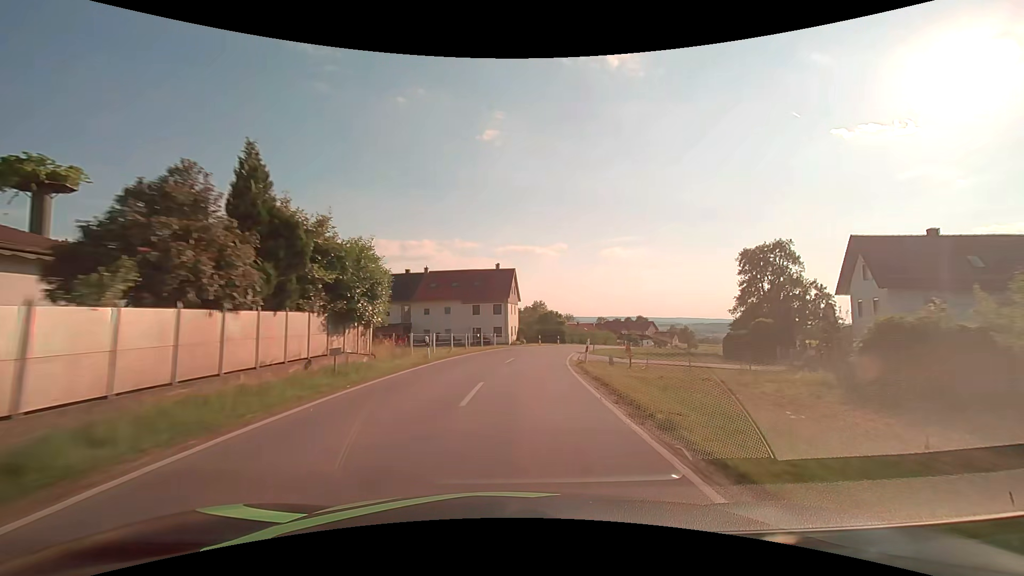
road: secondary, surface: asphalt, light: Day
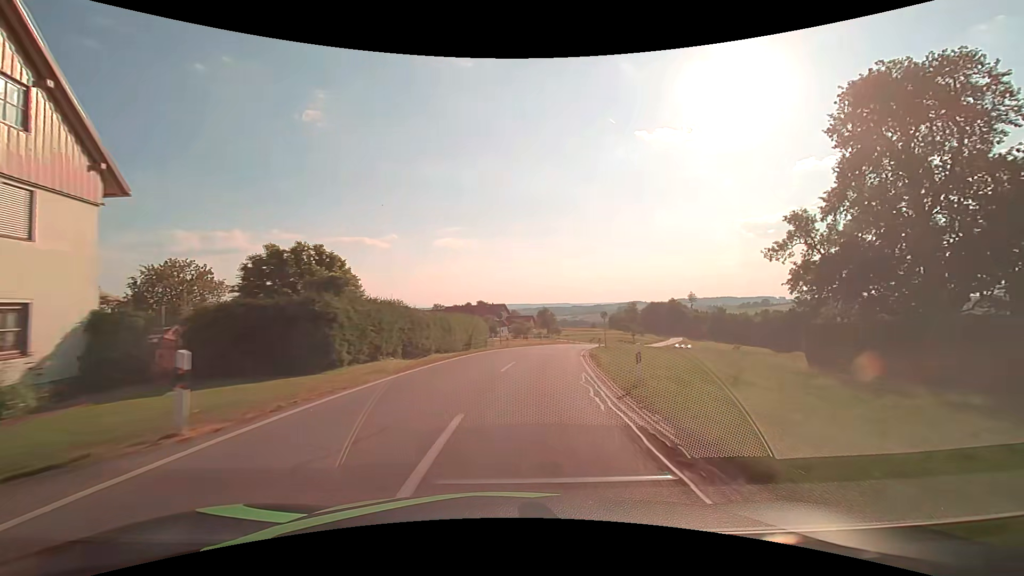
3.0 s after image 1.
(+7.4, +53.0) m; +18°
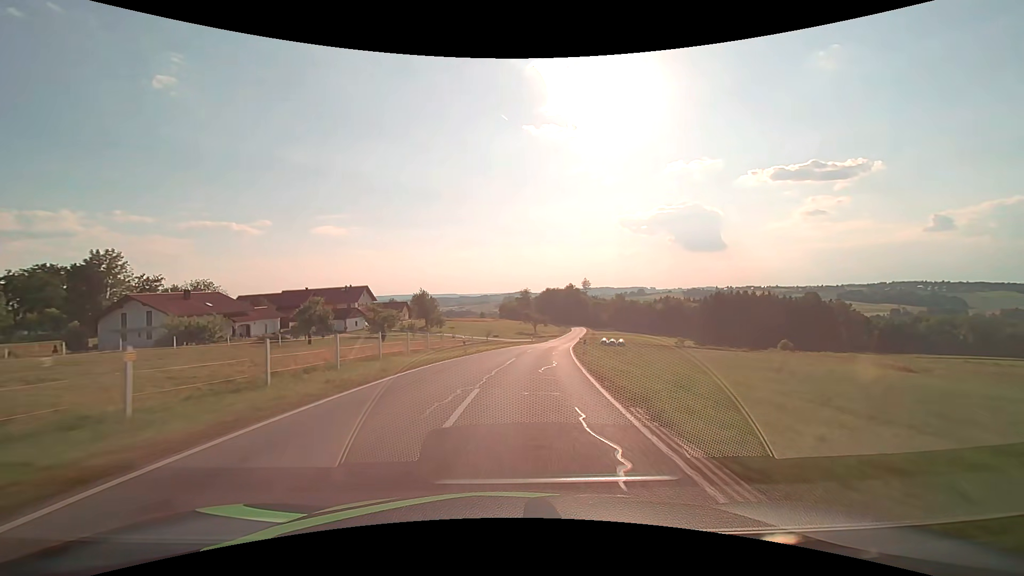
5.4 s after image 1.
(+5.2, +42.7) m; +13°
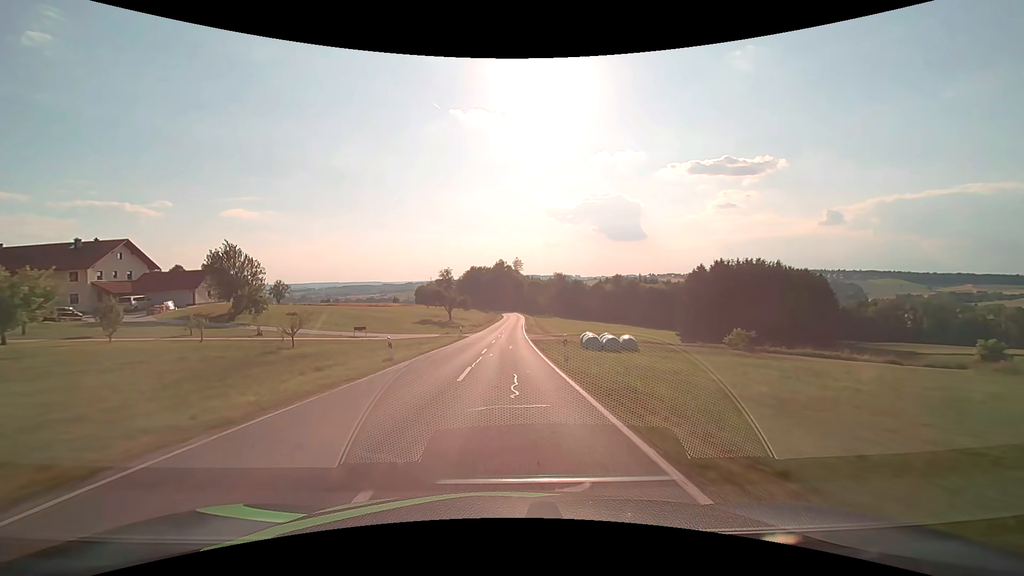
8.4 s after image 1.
(+5.3, +53.3) m; +9°
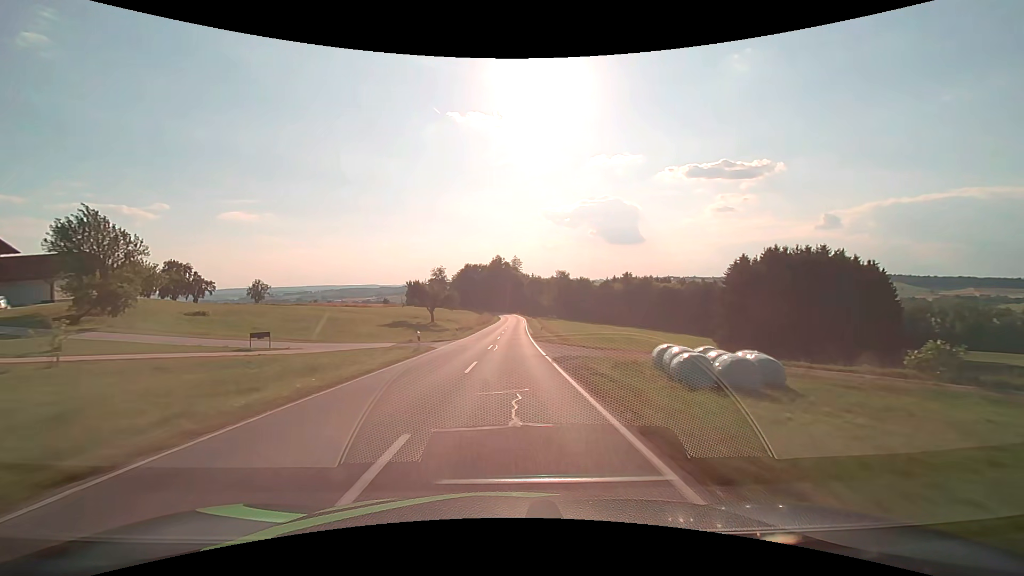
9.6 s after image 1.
(0.0, +21.4) m; 0°
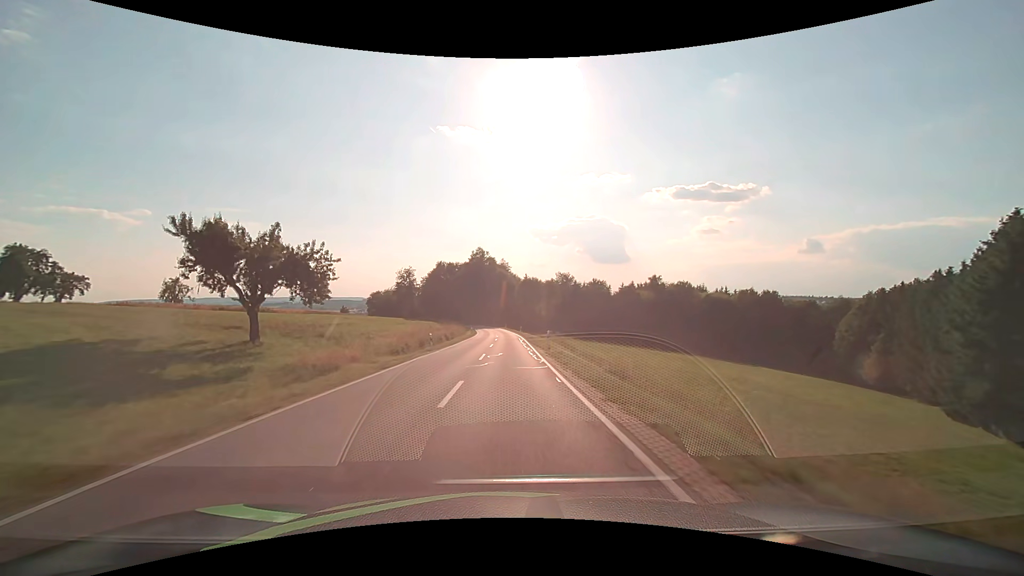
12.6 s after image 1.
(+0.6, +52.8) m; +2°
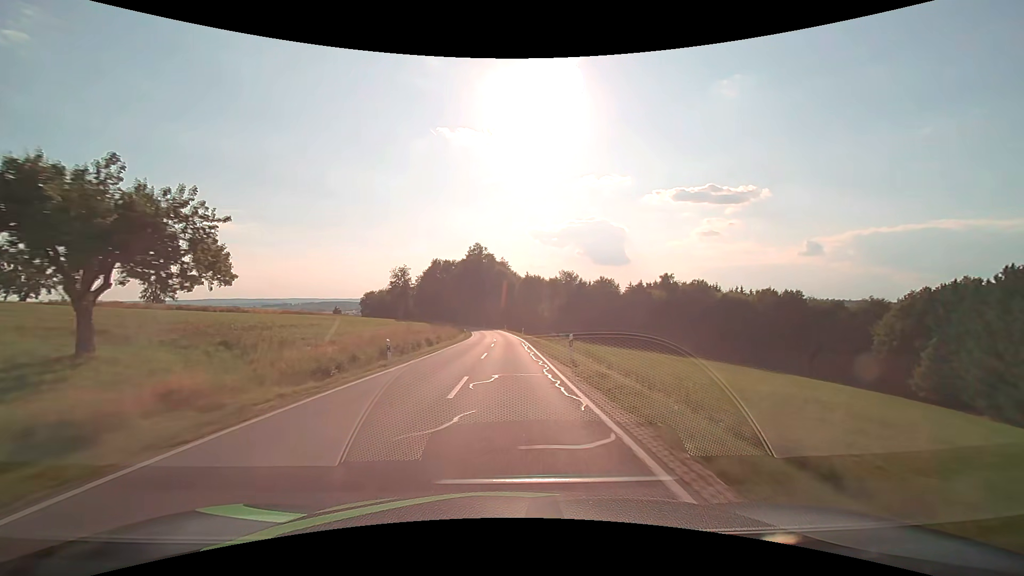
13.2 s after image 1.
(0.0, +10.6) m; 0°
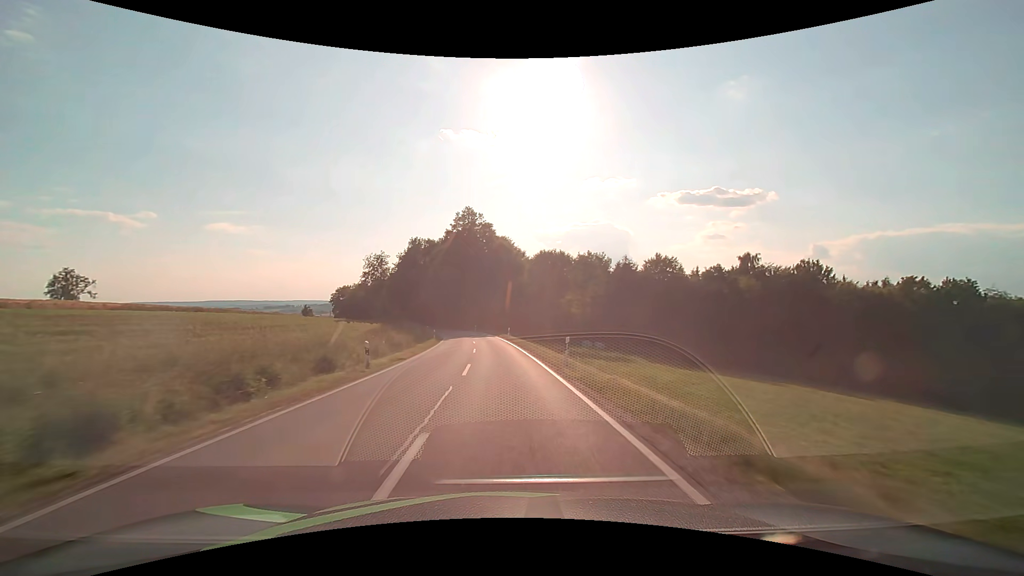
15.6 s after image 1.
(0.0, +42.8) m; 0°
(0, +10) (0, +20) (-1, +30) (-1, +40) (-2, +50) (-4, +60) (-6, +70) (-8, +79) (-11, +89) (-15, +98) m
